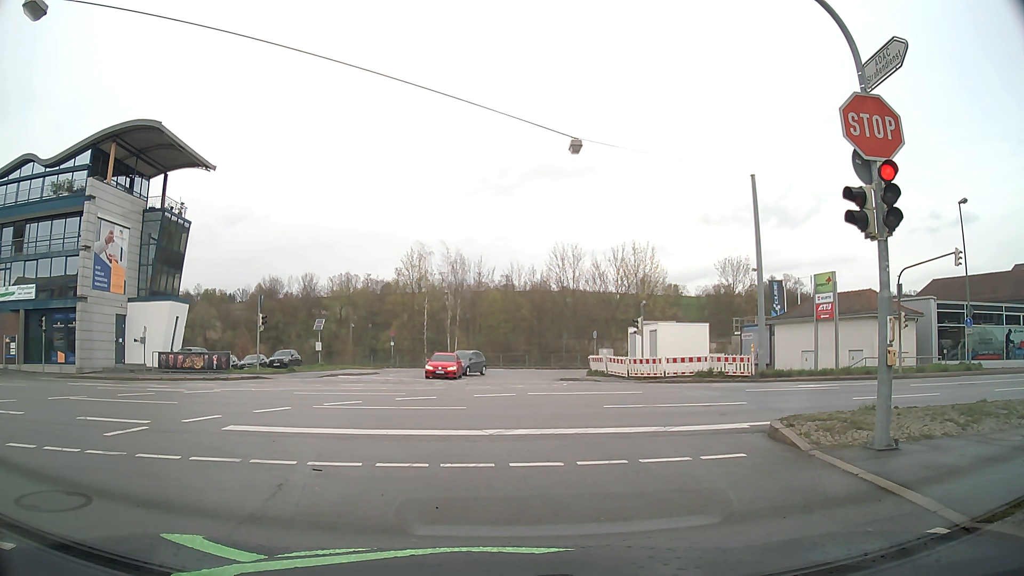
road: tertiary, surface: asphalt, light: Day
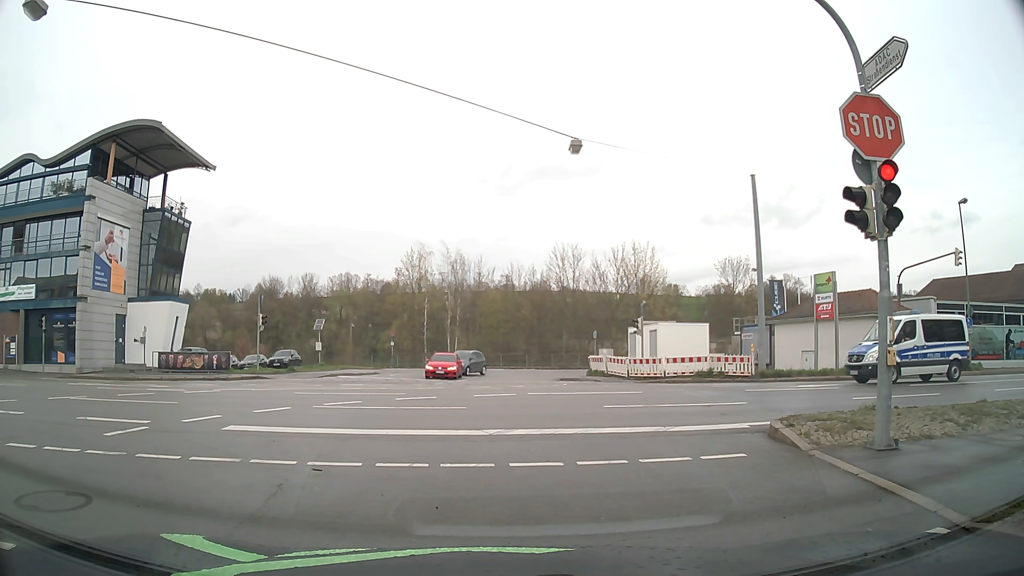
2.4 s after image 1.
(0.0, 0.0) m; 0°
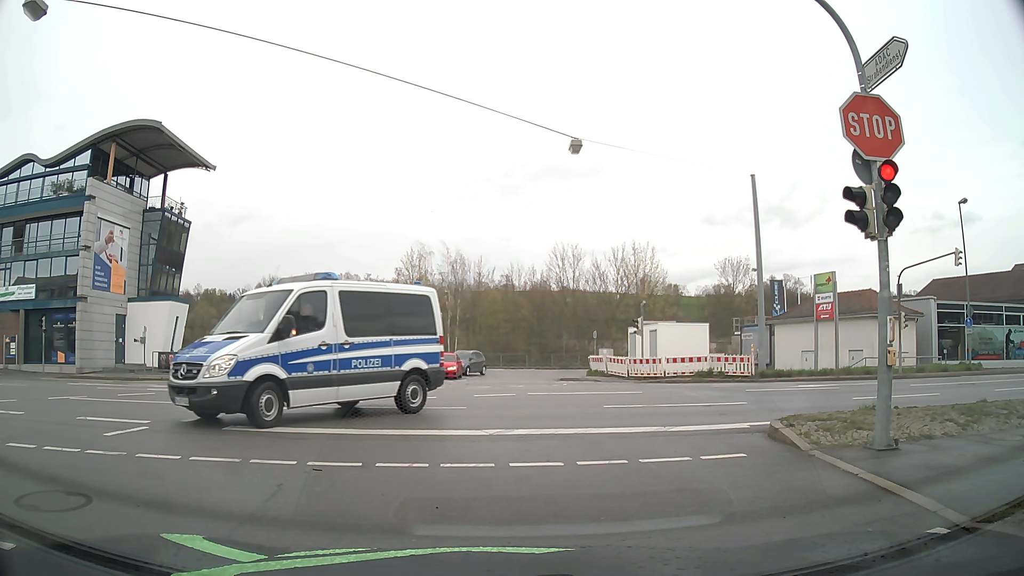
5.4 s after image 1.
(0.0, 0.0) m; 0°
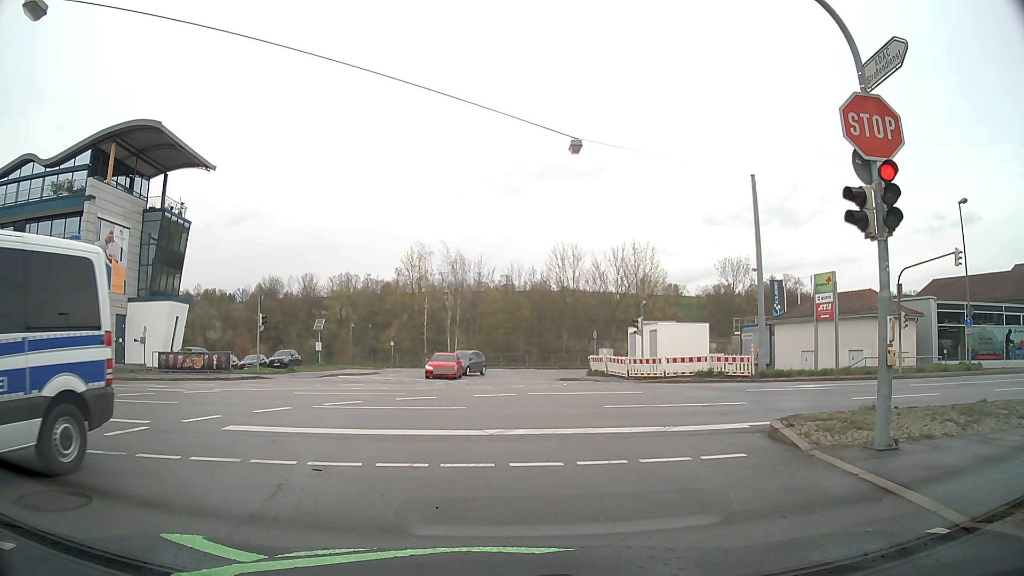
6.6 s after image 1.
(0.0, 0.0) m; 0°
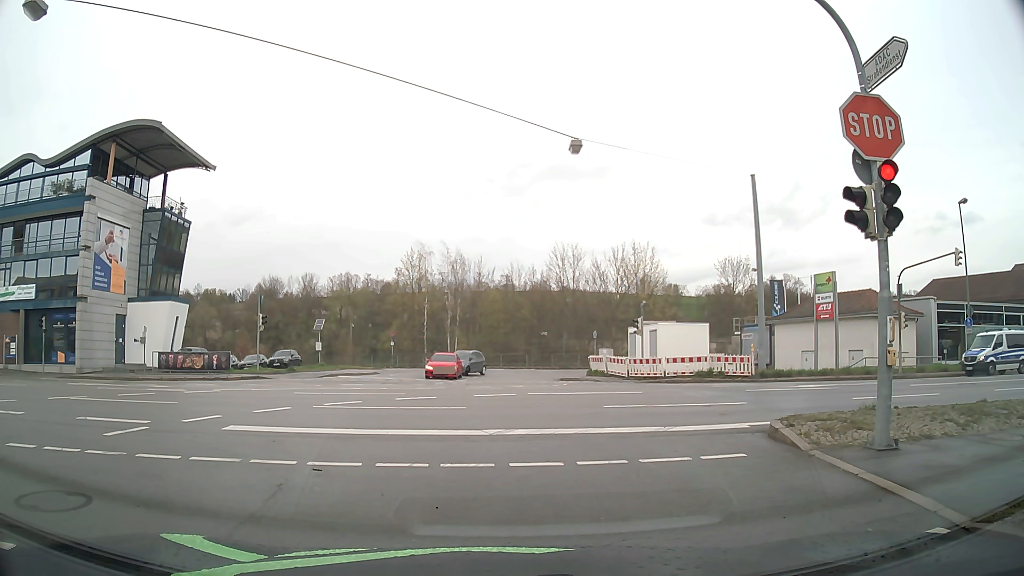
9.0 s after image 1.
(0.0, 0.0) m; 0°
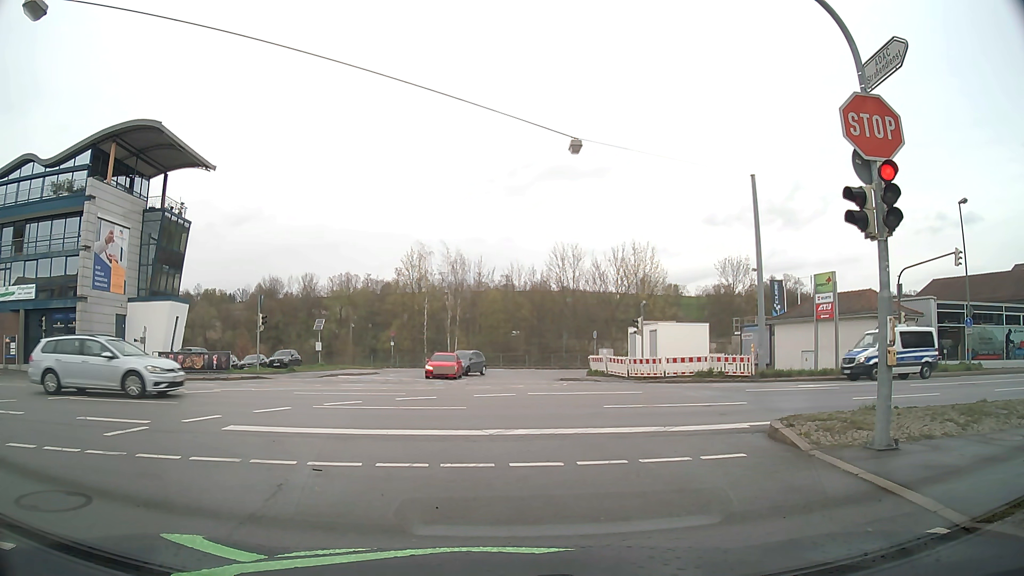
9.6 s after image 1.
(0.0, 0.0) m; 0°
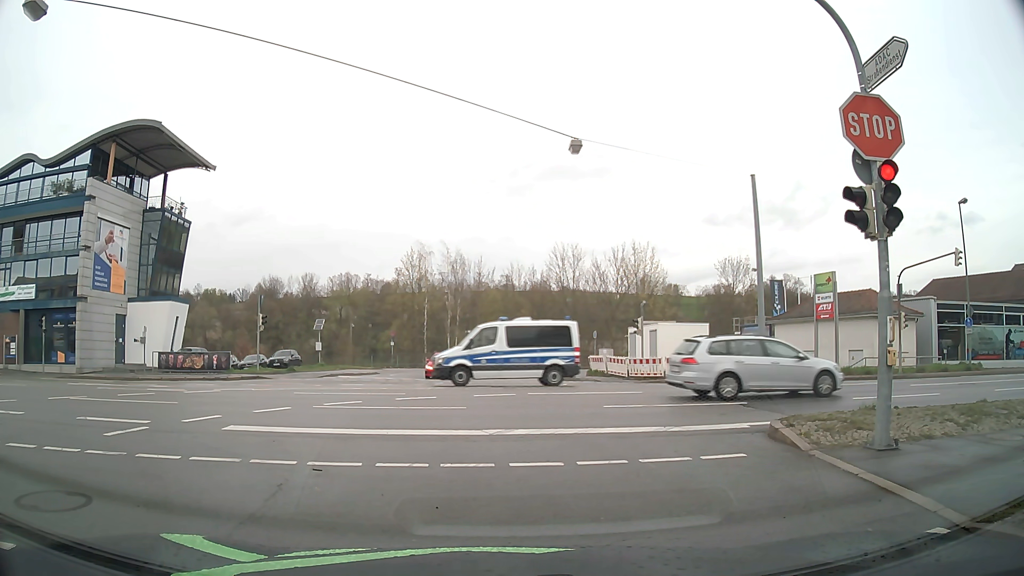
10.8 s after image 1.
(0.0, 0.0) m; 0°
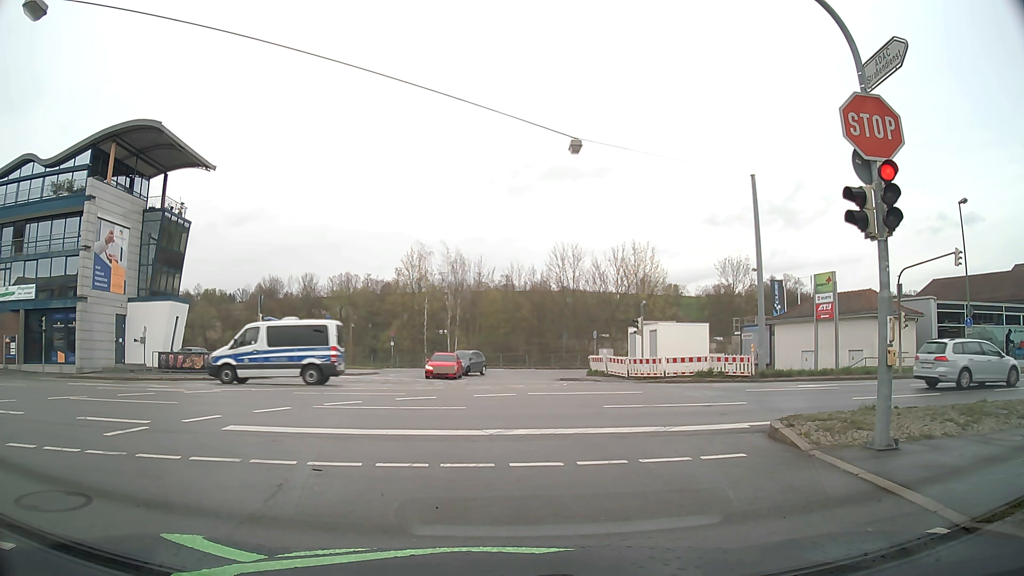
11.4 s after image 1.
(0.0, 0.0) m; 0°
(-1, +10) (-3, +20) (-11, +25) (-21, +25) (-31, +25) (-41, +24) (-51, +23) (-61, +23) (-71, +22) (-81, +22) m
